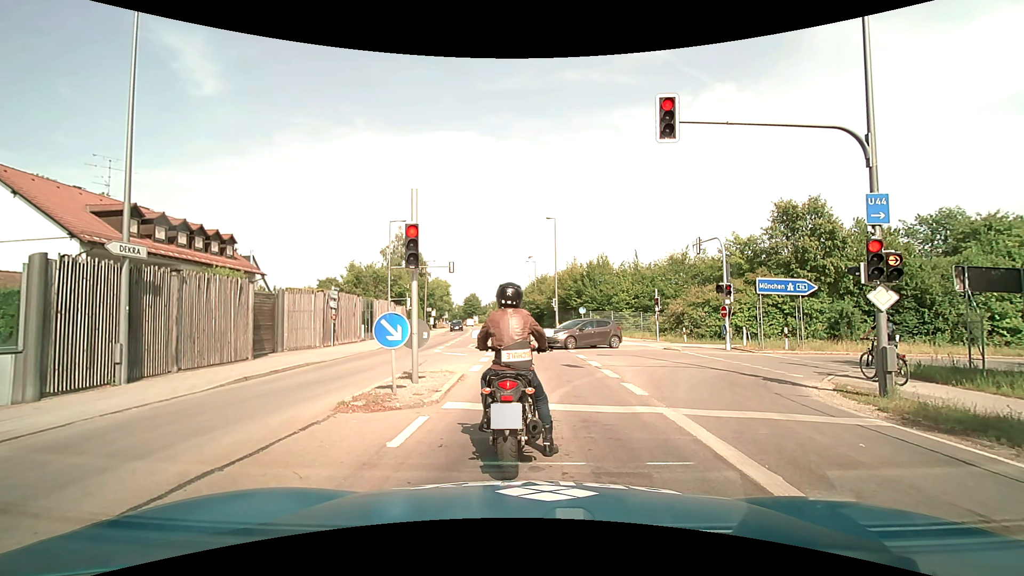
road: secondary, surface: asphalt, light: Day
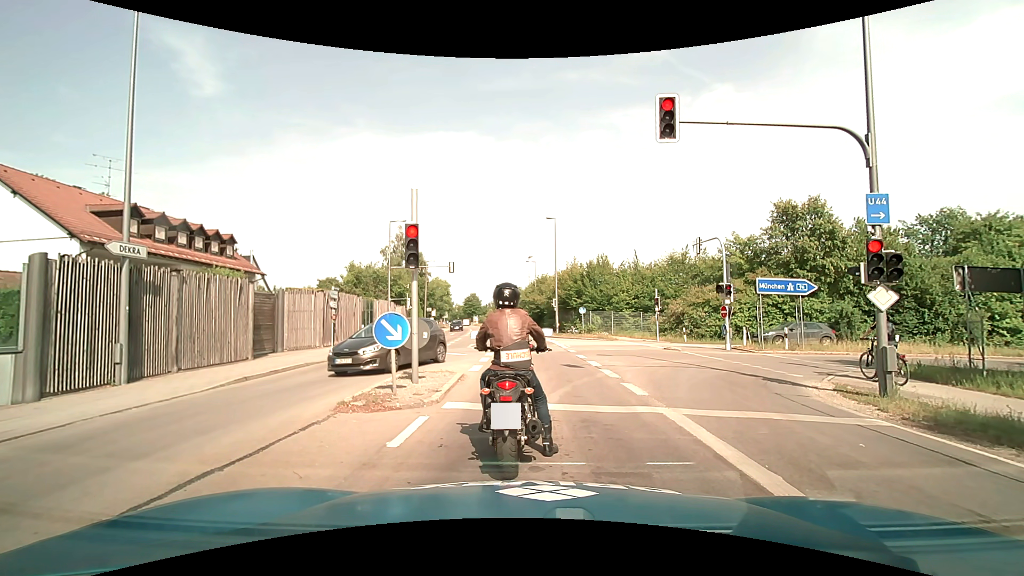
(0.0, 0.0) m; 0°
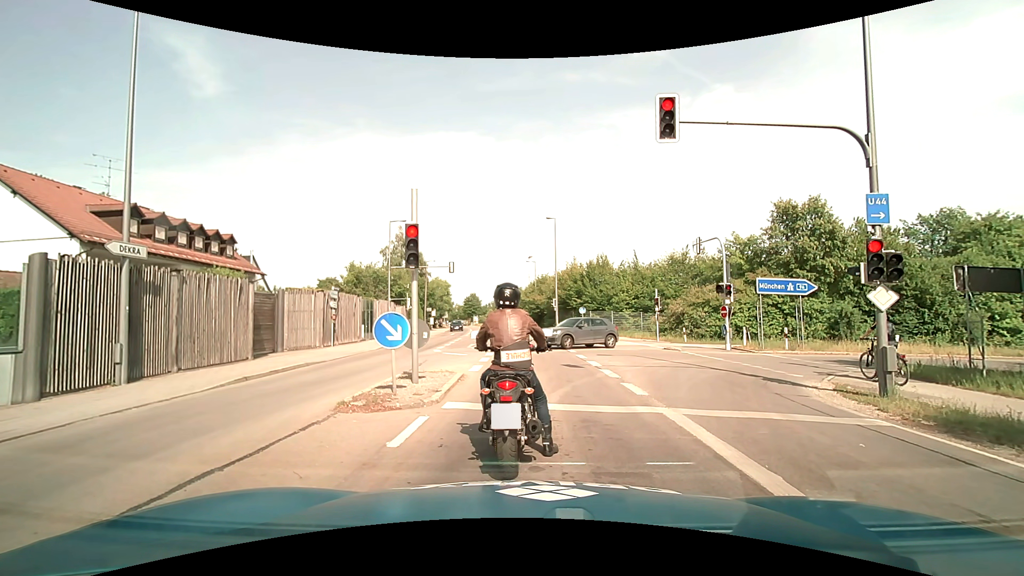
(0.0, 0.0) m; 0°
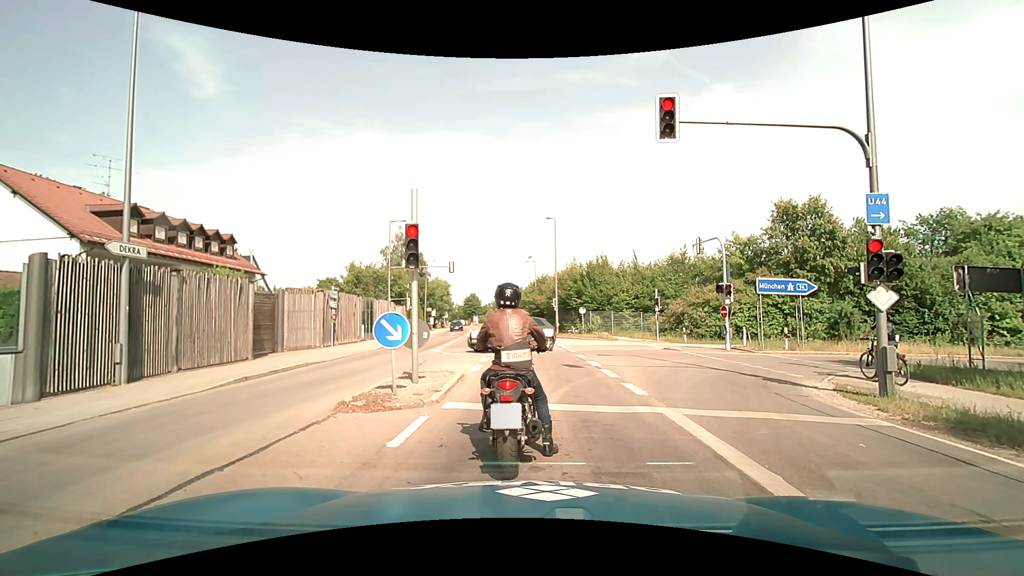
(0.0, 0.0) m; 0°
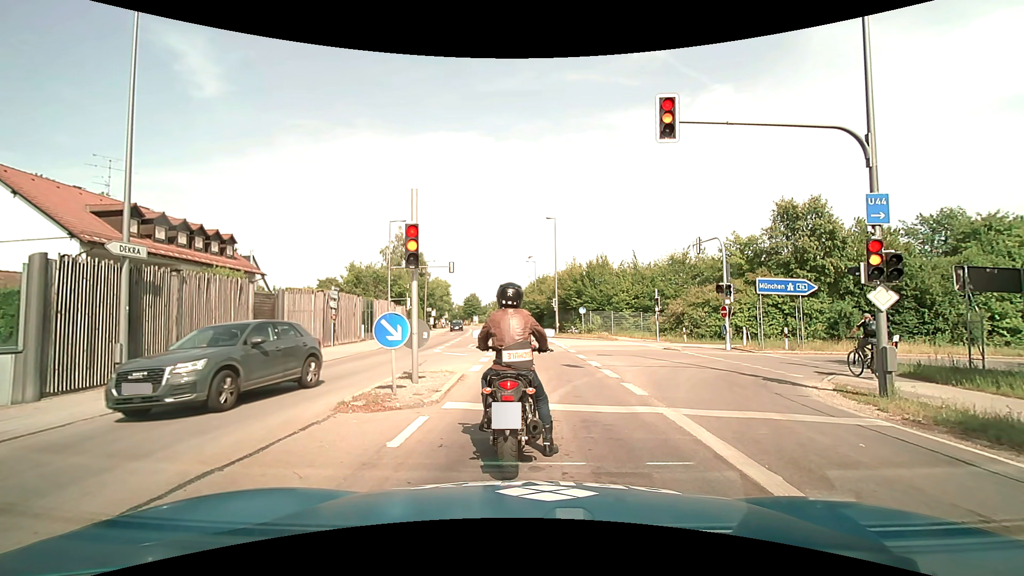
(0.0, 0.0) m; 0°
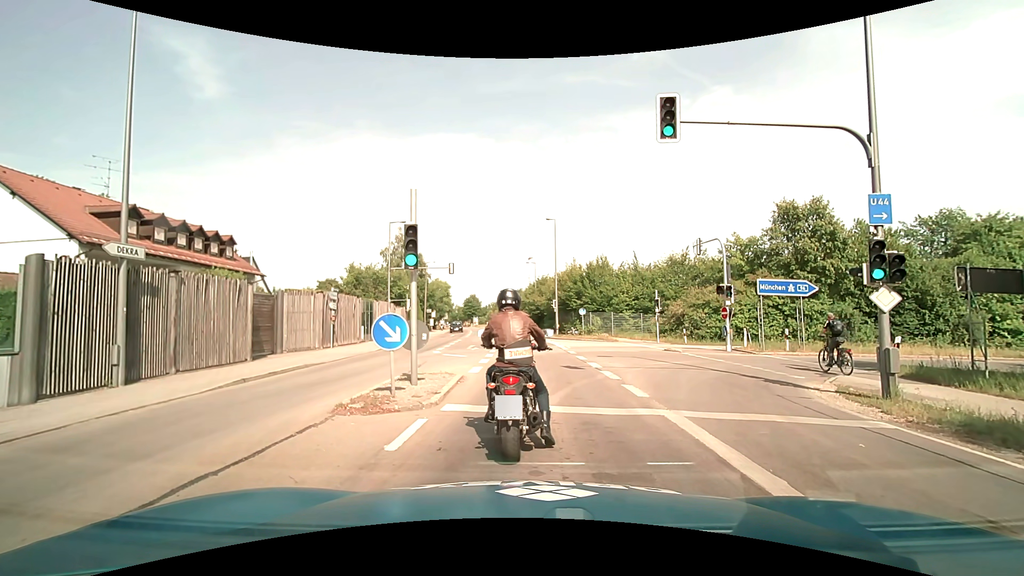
(0.0, +0.1) m; 0°
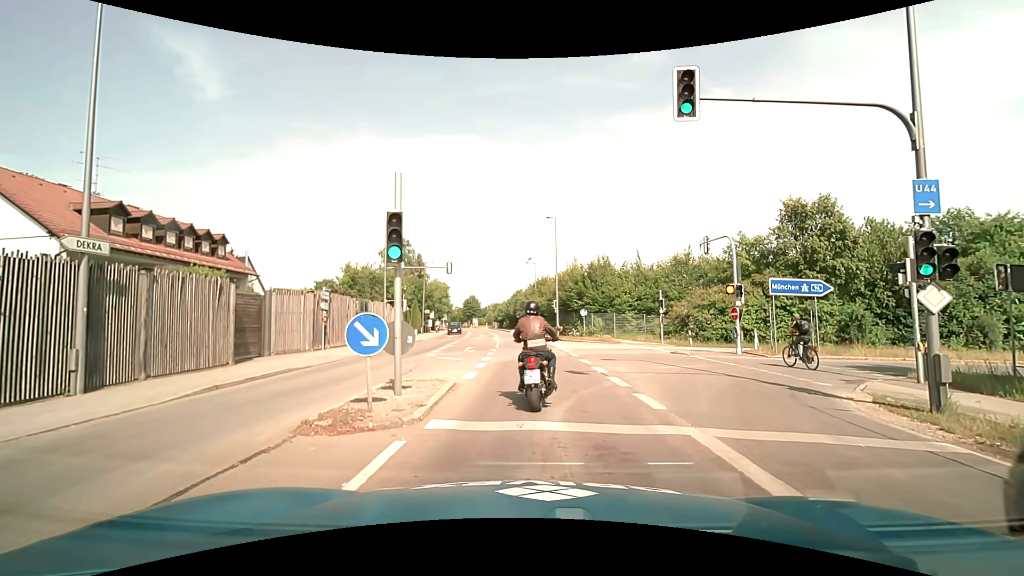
(0.0, +1.3) m; 0°
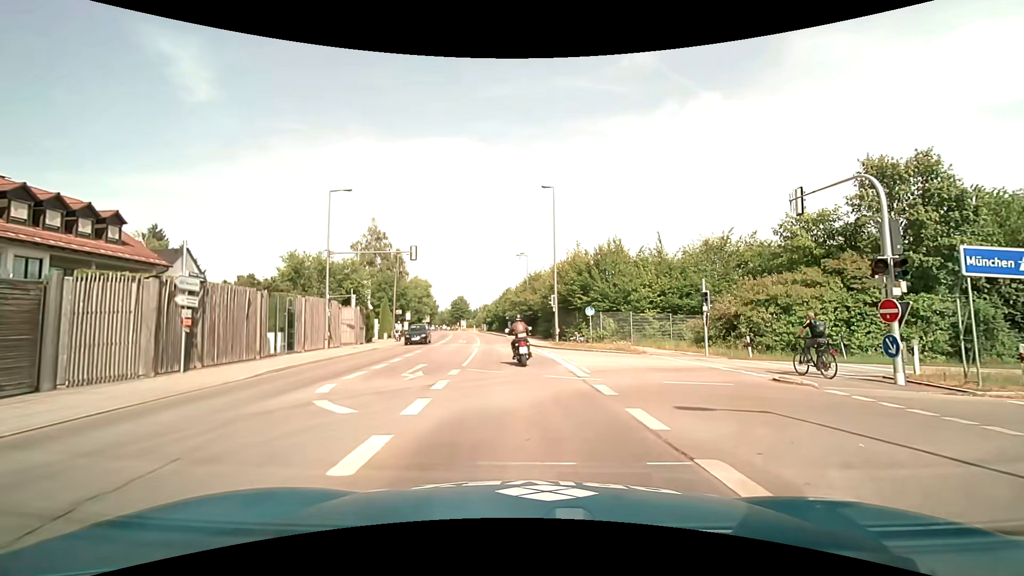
(-0.1, +10.9) m; 0°
(0, +10) (-1, +20) (-2, +30) (-2, +40) (-4, +50) (-5, +60) (-7, +70) (-9, +79) (-11, +89) (-13, +99) m
